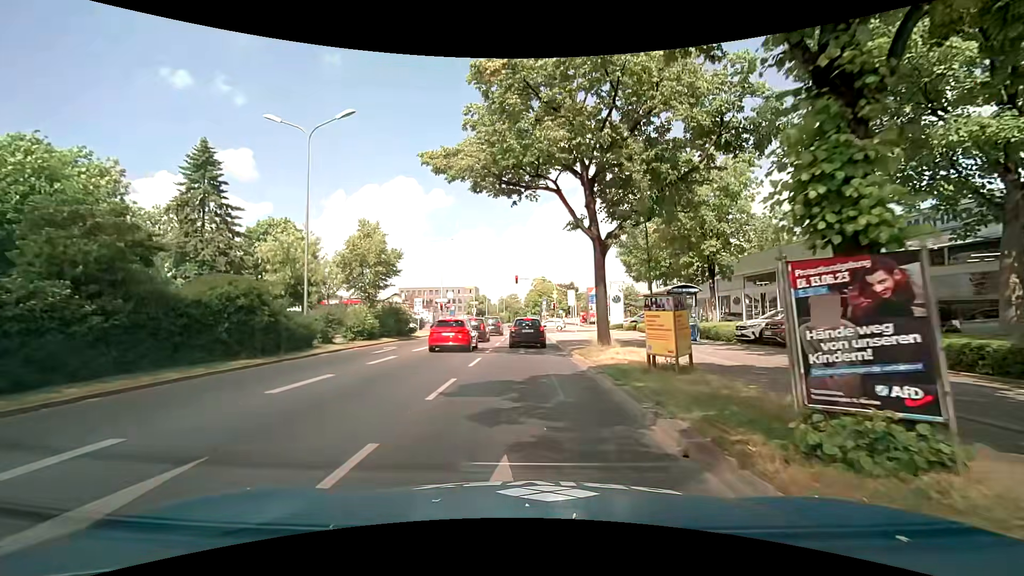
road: primary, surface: asphalt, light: Day
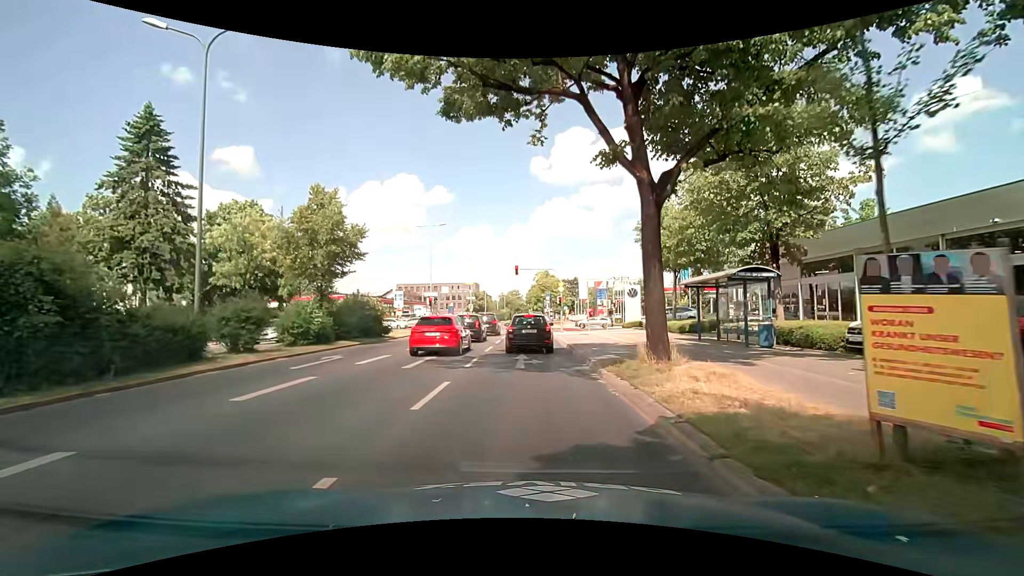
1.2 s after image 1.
(-0.1, +7.1) m; -2°
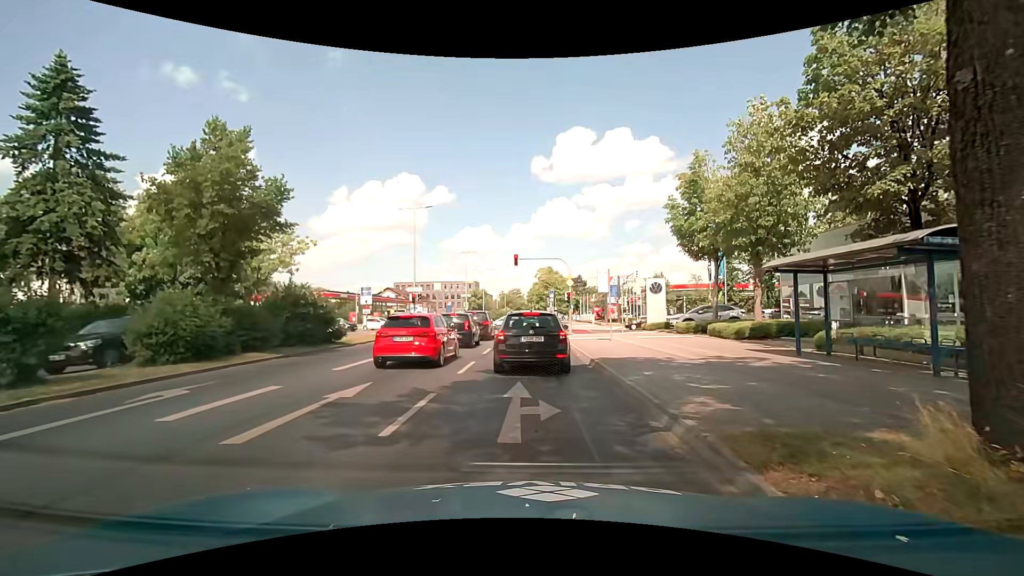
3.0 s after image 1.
(+0.1, +7.5) m; -2°
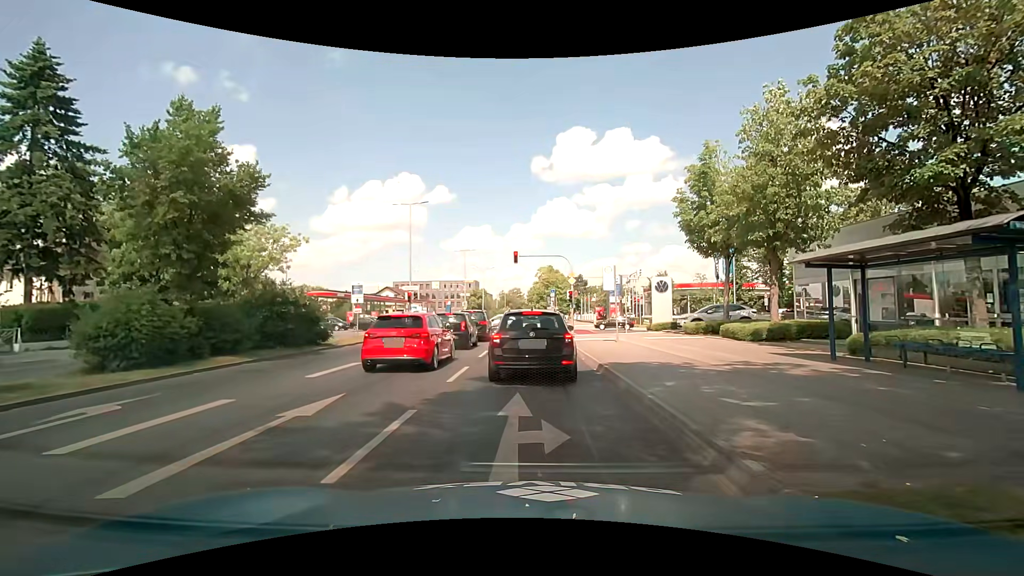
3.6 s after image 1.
(0.0, +1.4) m; 0°
